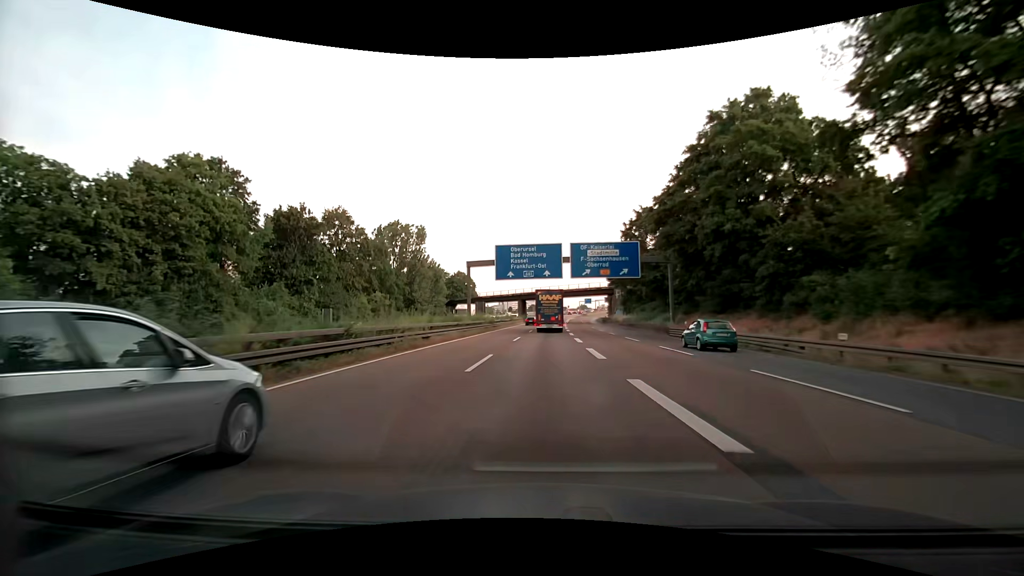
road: motorway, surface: asphalt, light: Day
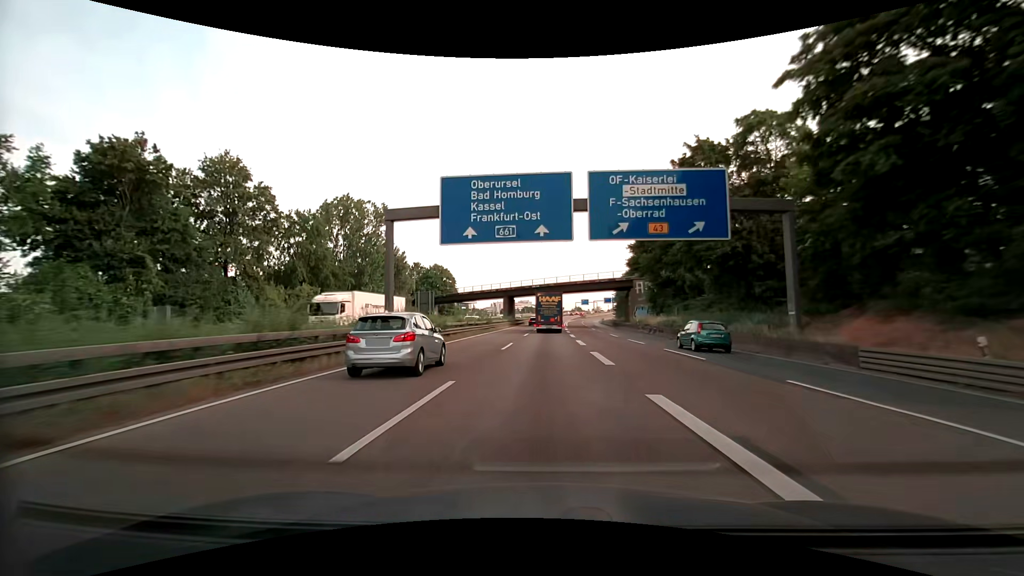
(+0.1, +25.9) m; +1°
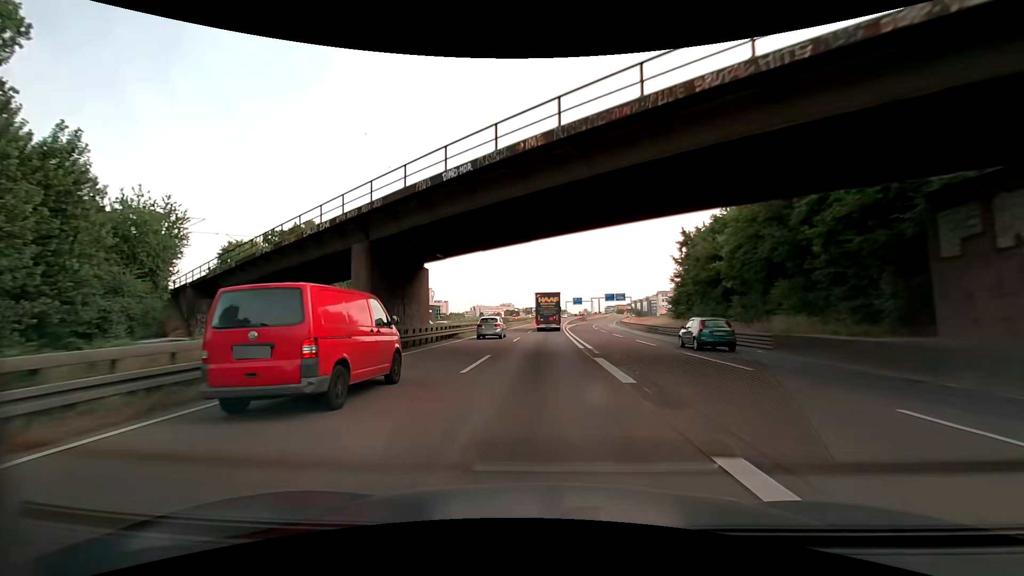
(+1.0, +64.3) m; +2°
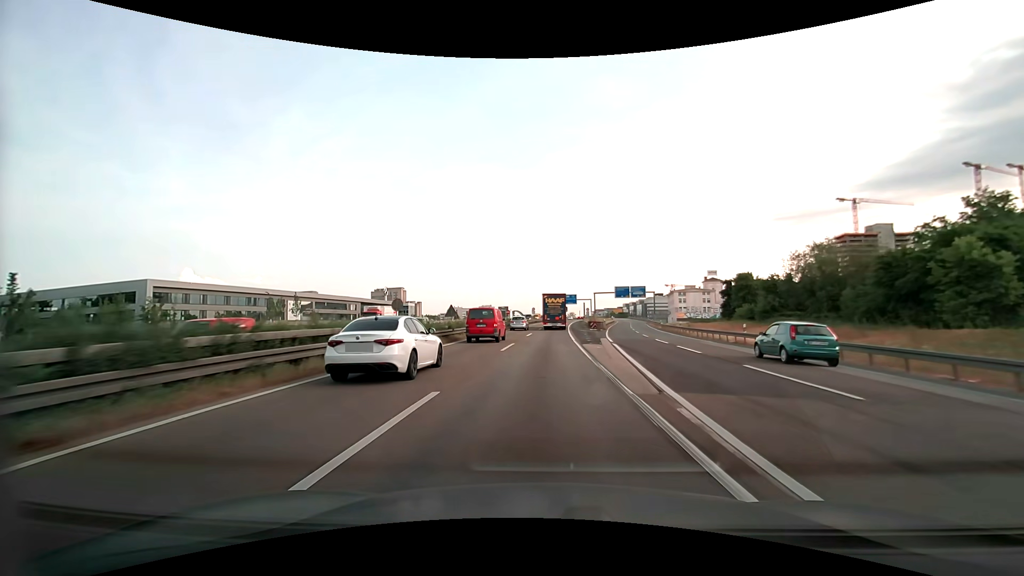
(+0.9, +63.9) m; +2°
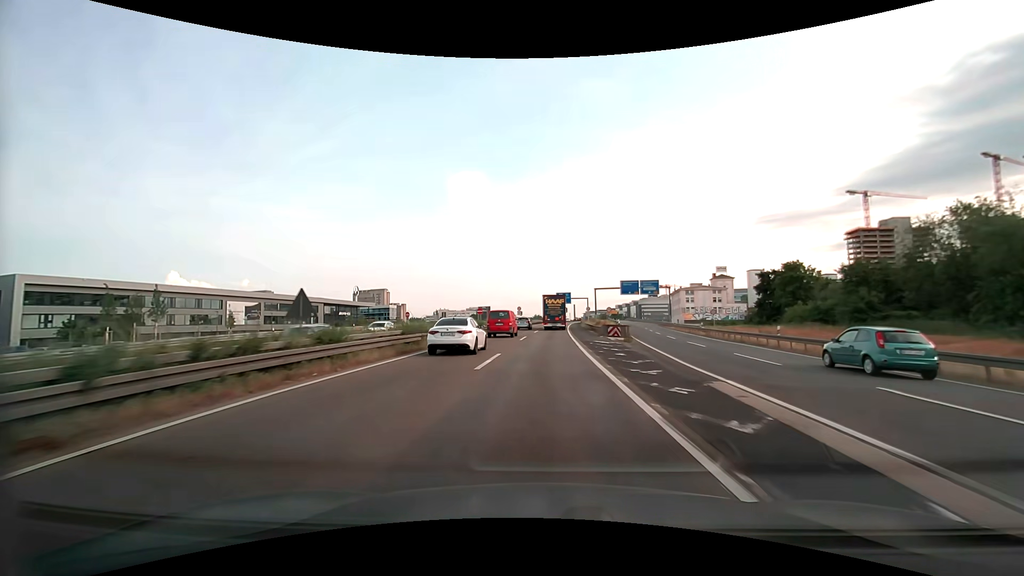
(+0.3, +25.4) m; +1°
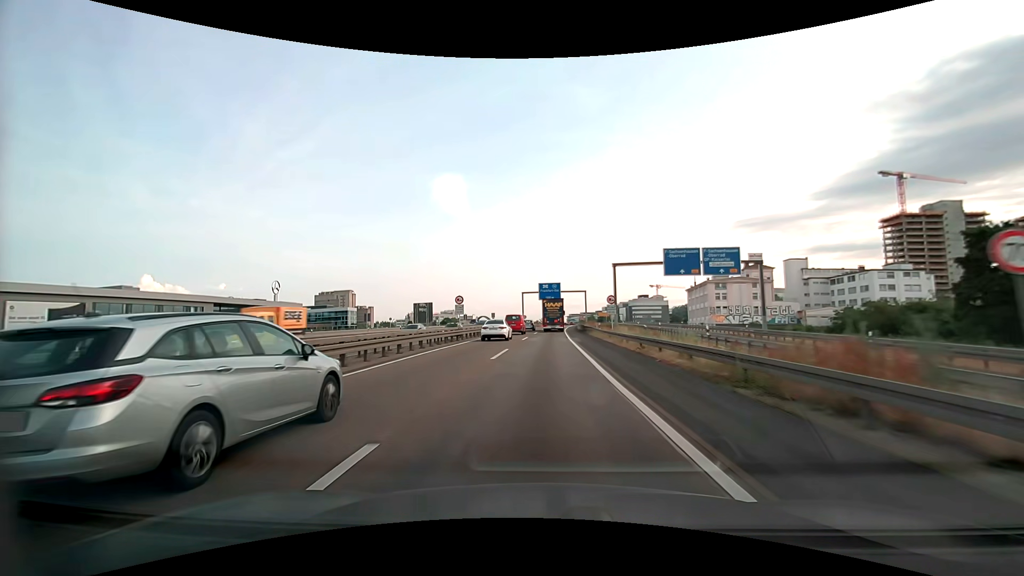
(+1.0, +50.4) m; +2°
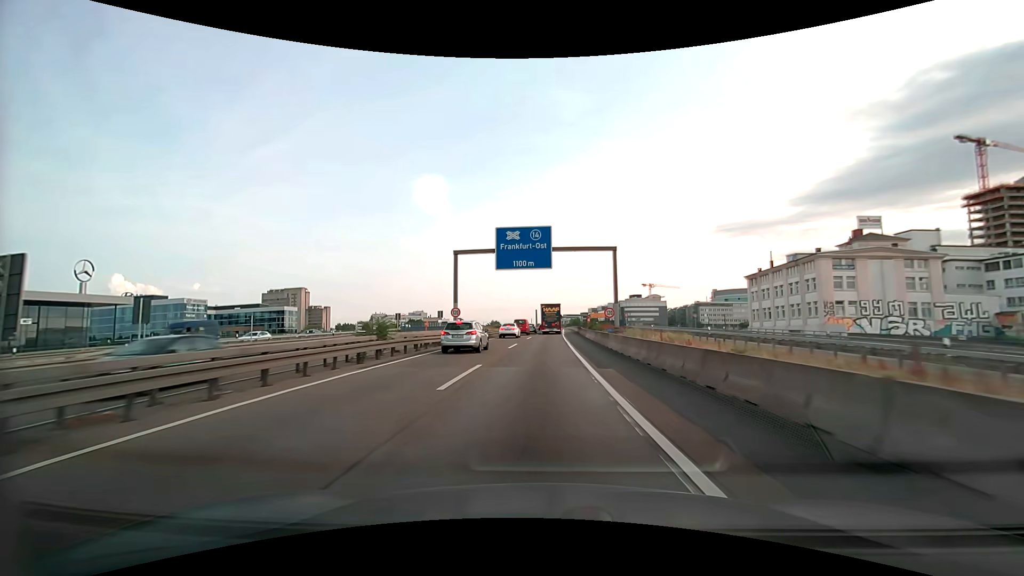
(+1.4, +62.1) m; +2°
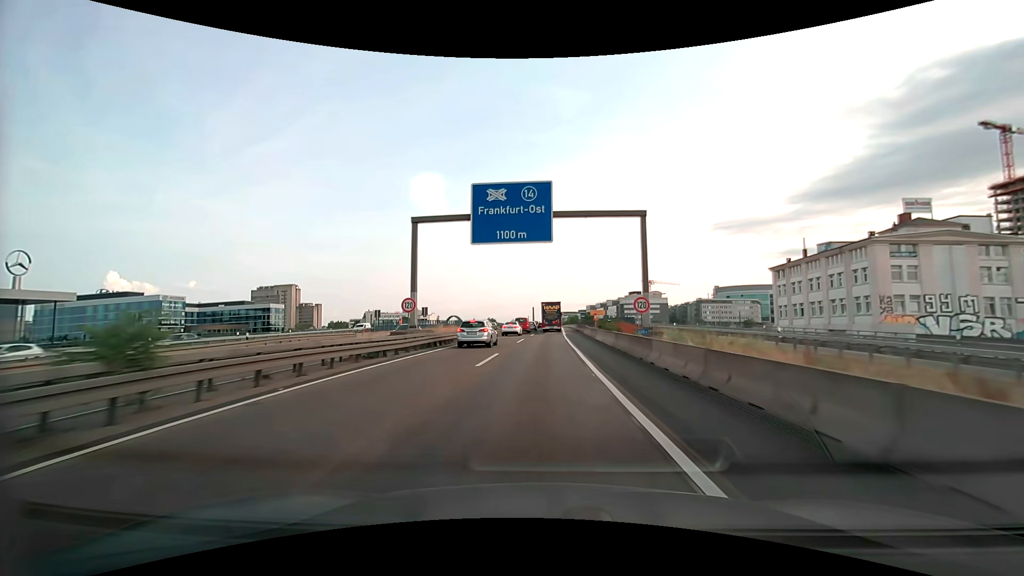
(0.0, +12.3) m; 0°
(0, +10) (0, +20) (0, +30) (0, +40) (+1, +50) (+1, +60) (+1, +70) (+2, +80) (+2, +90) (+2, +100) m
